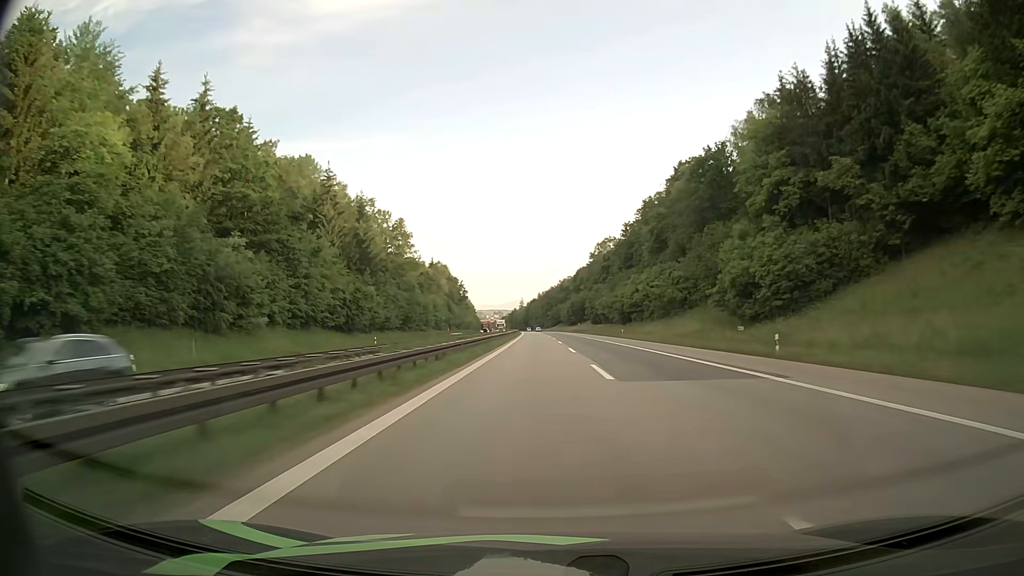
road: motorway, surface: asphalt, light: Day
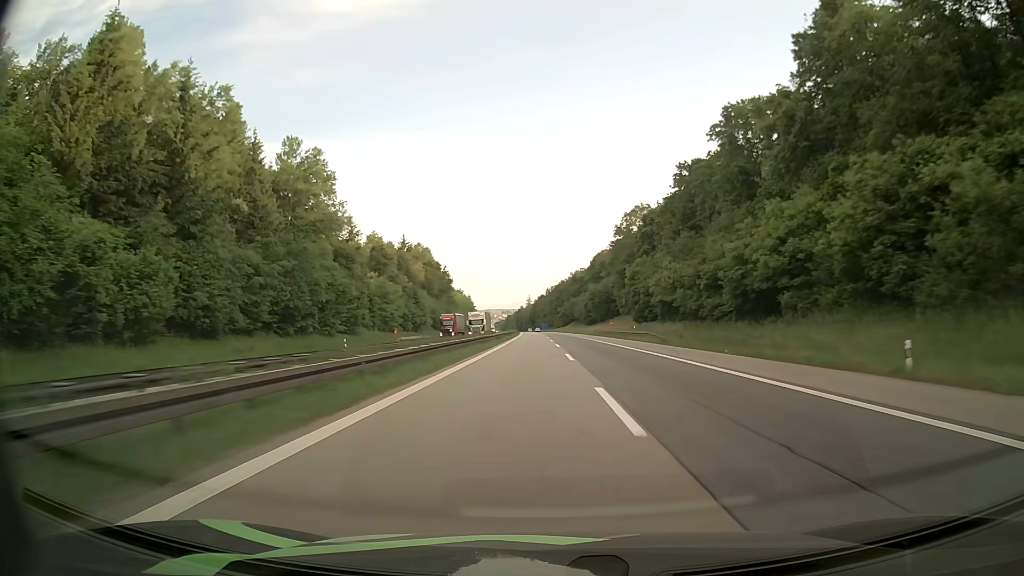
(-0.4, +61.9) m; -1°
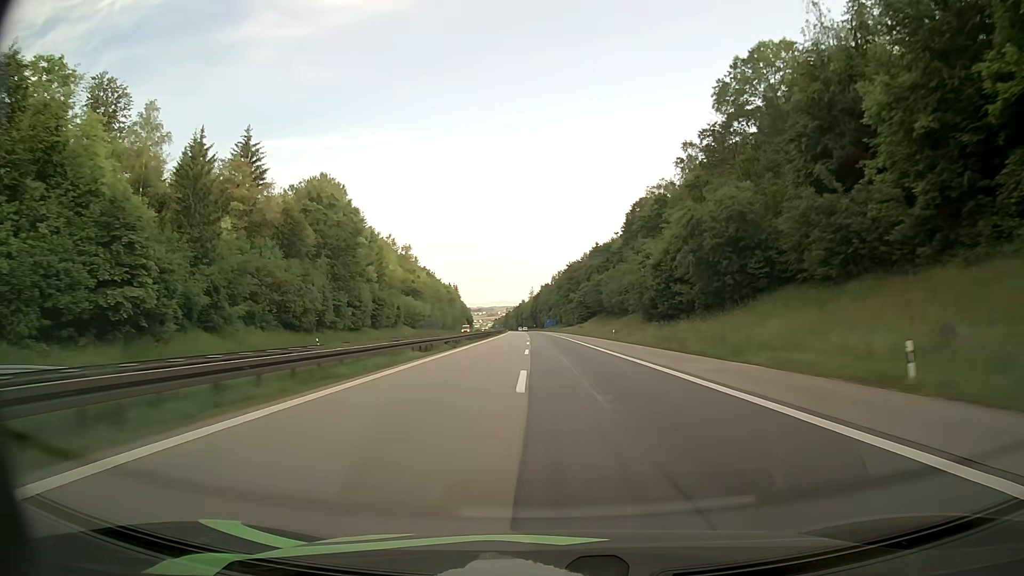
(-0.2, +102.3) m; 0°
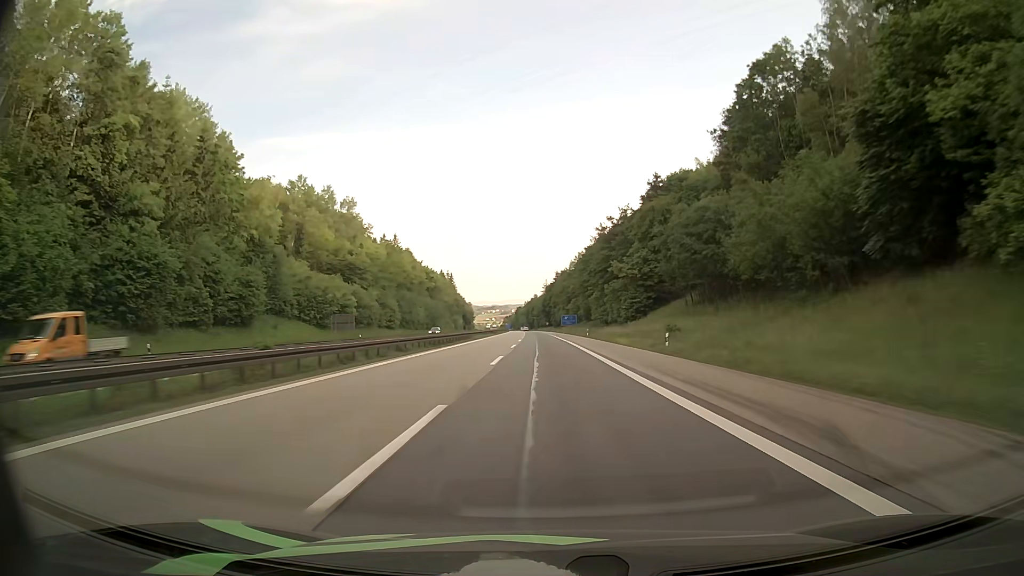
(-0.8, +80.5) m; -1°
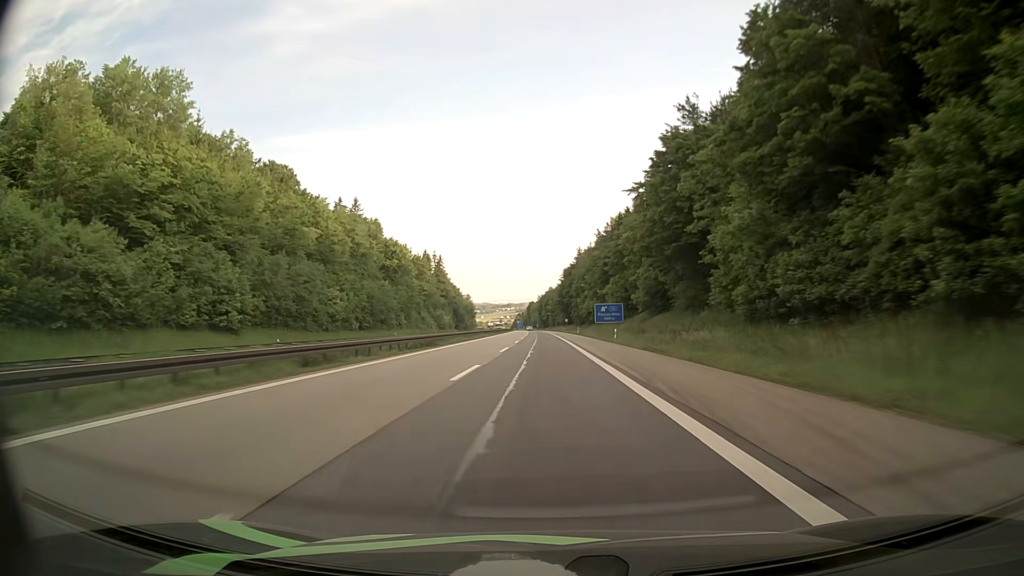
(-0.9, +78.7) m; -2°
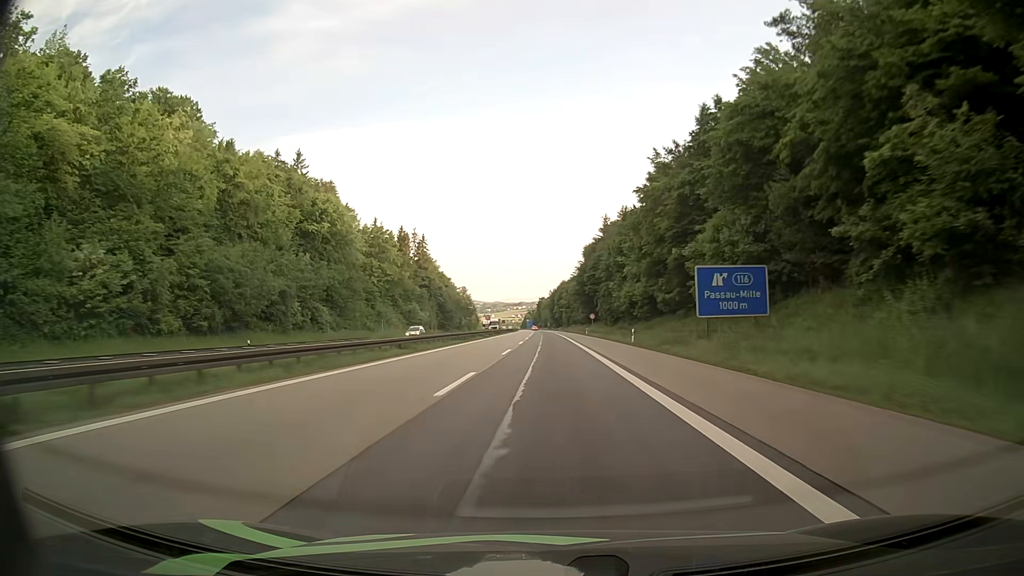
(-0.4, +57.4) m; -1°
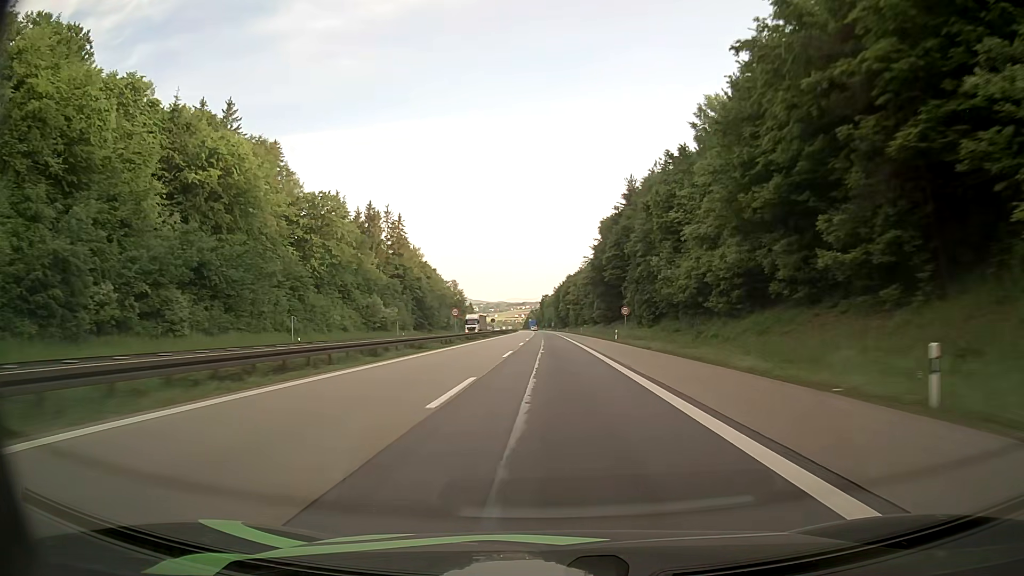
(+0.1, +37.8) m; 0°
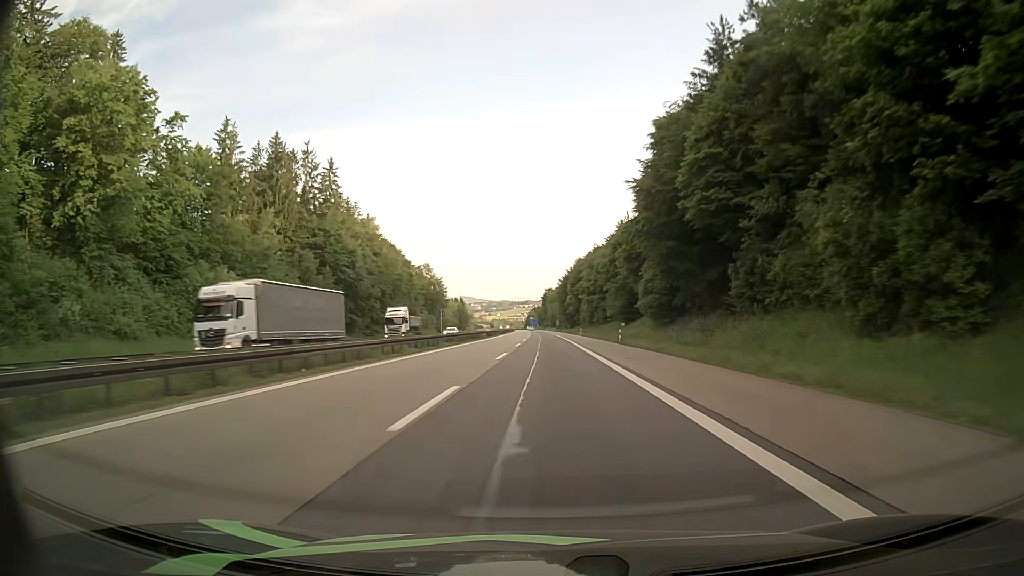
(0.0, +56.2) m; 0°
(0, +10) (0, +20) (0, +30) (0, +40) (0, +50) (0, +60) (0, +70) (0, +80) (0, +90) (-1, +100) m
